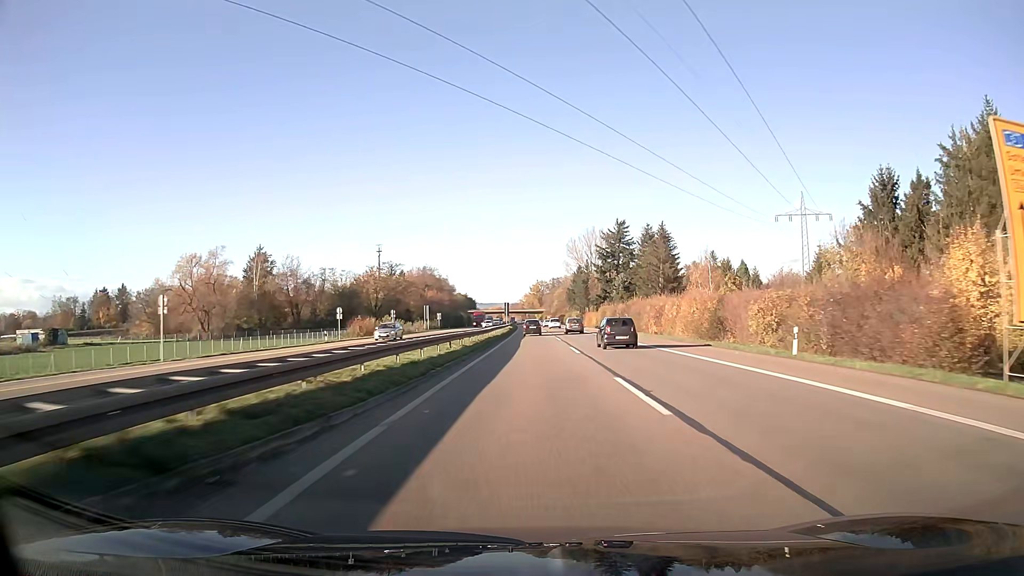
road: trunk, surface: asphalt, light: Day
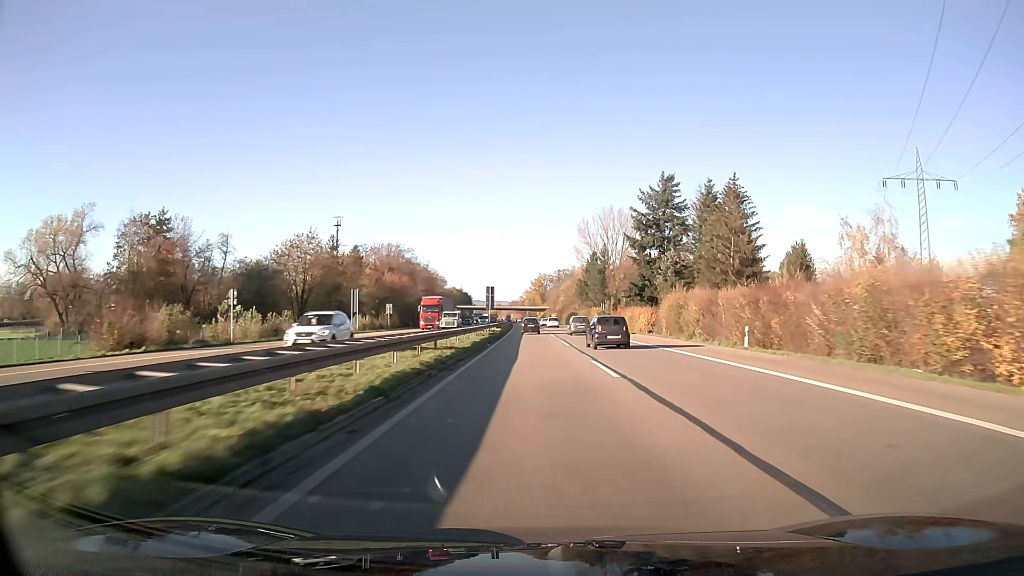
(0.0, +48.6) m; 0°
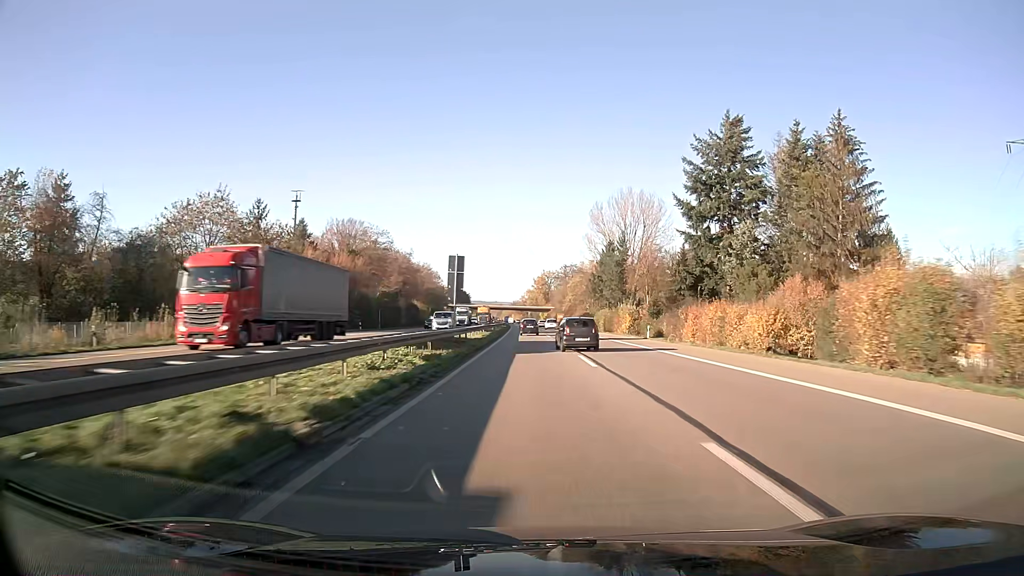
(-0.1, +32.3) m; 0°
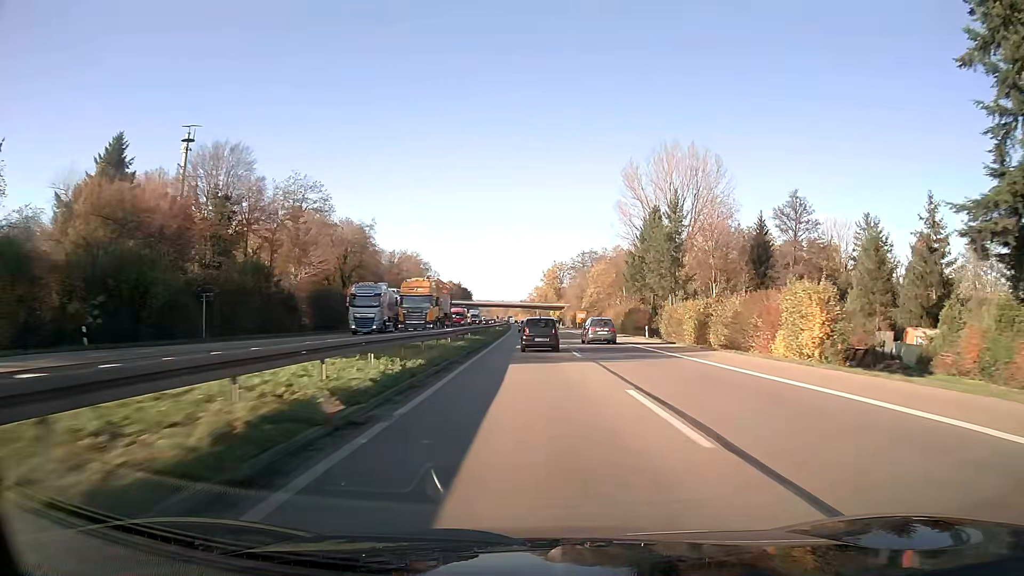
(-0.2, +48.5) m; -1°
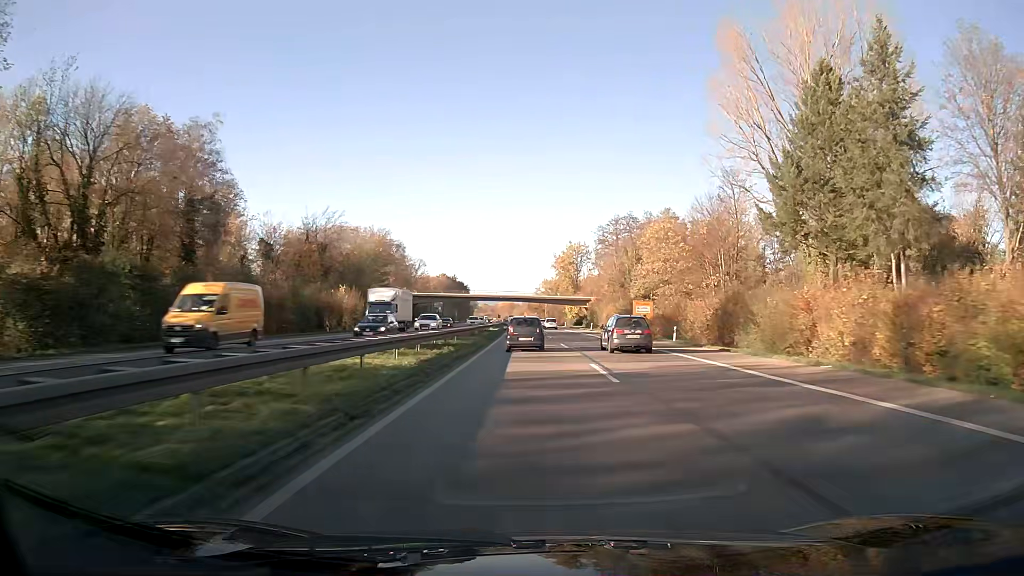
(-0.3, +64.6) m; -1°
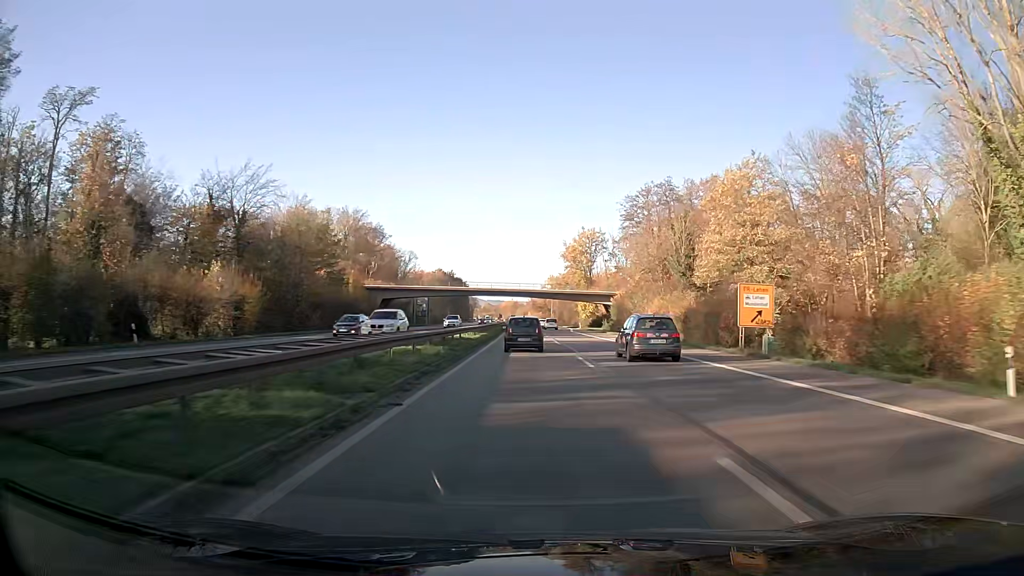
(-0.1, +32.0) m; 0°
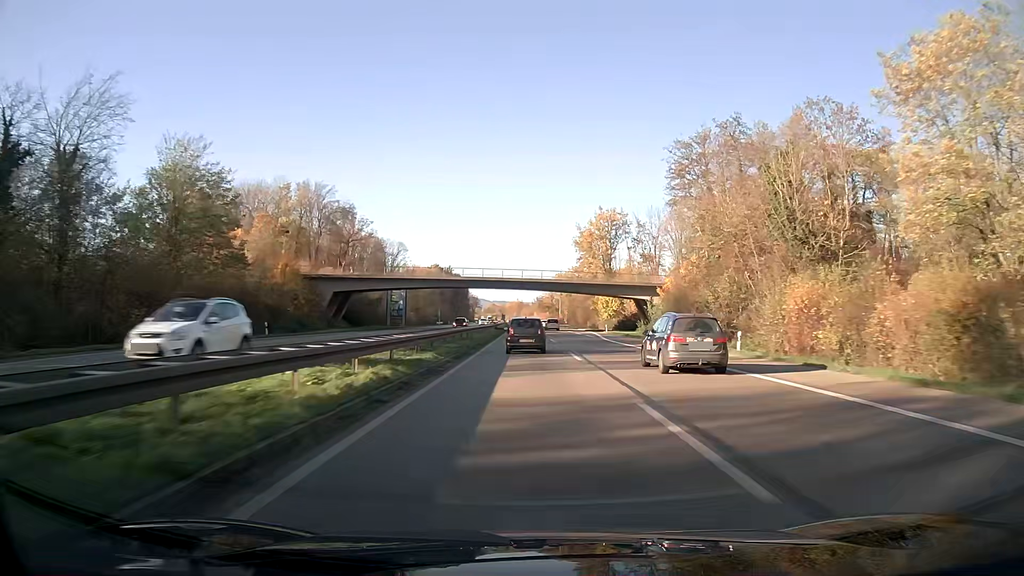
(-0.2, +31.7) m; -1°
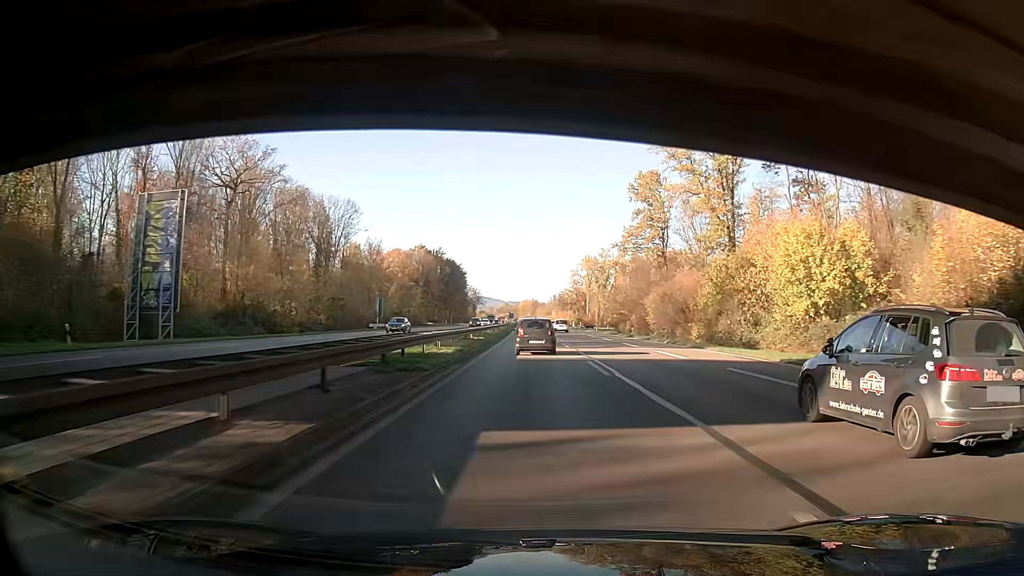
(-1.0, +78.4) m; -3°
(0, +10) (0, +20) (0, +30) (0, +40) (+1, +50) (+1, +60) (+1, +70) (+1, +80) (+1, +90) (+2, +100) m
